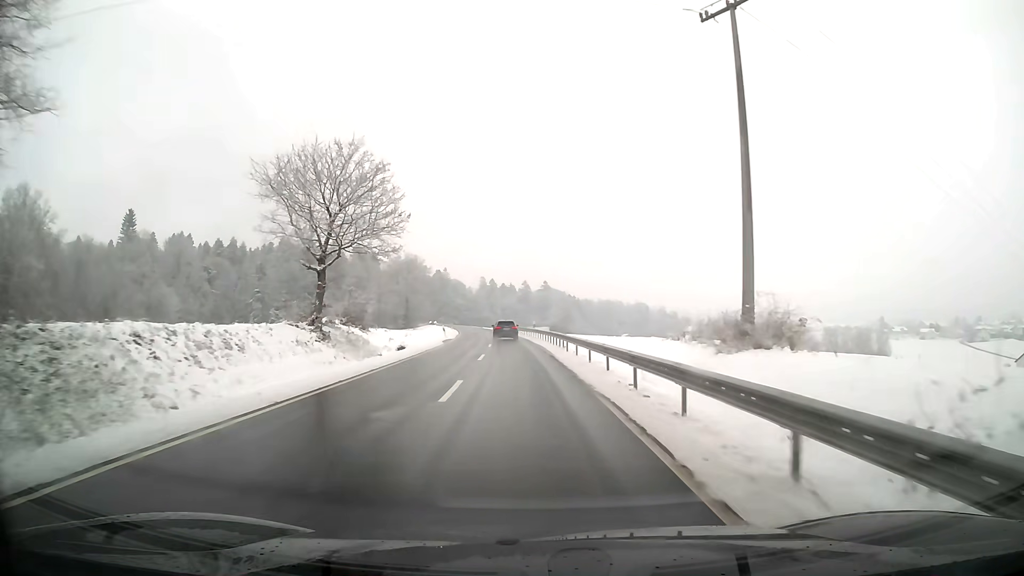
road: secondary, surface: asphalt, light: Day
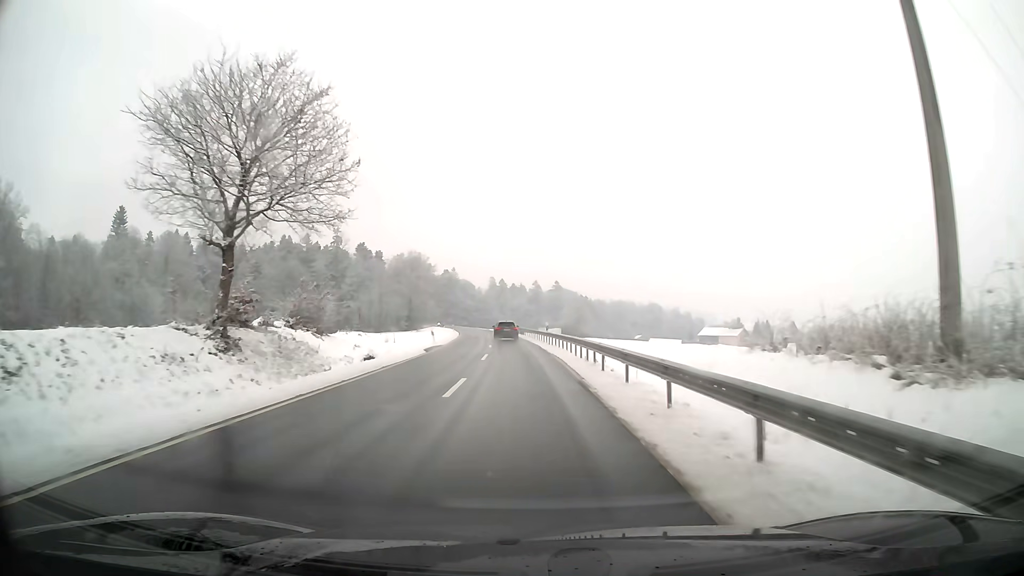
(-0.1, +11.3) m; -1°
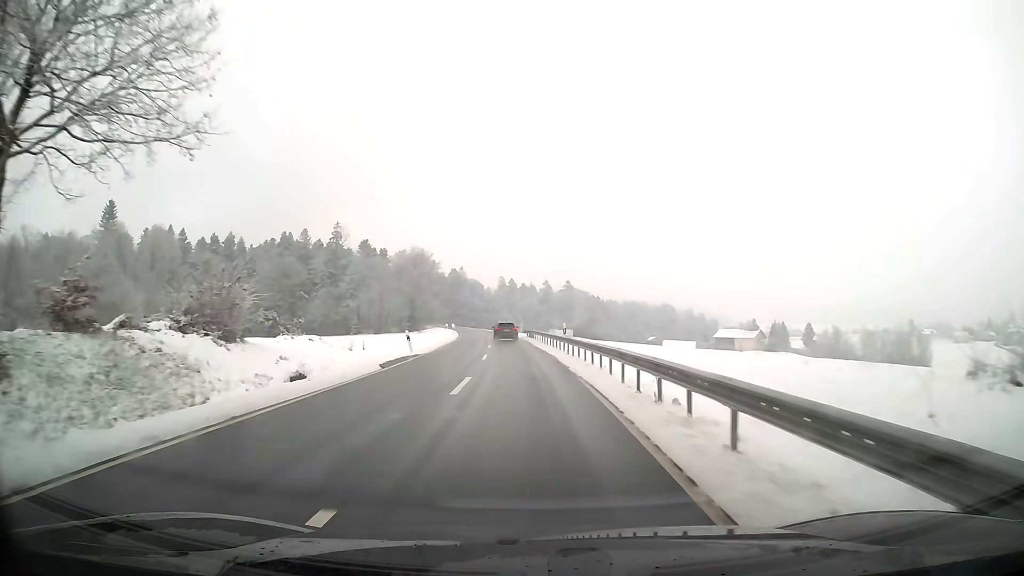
(-0.1, +11.4) m; -1°
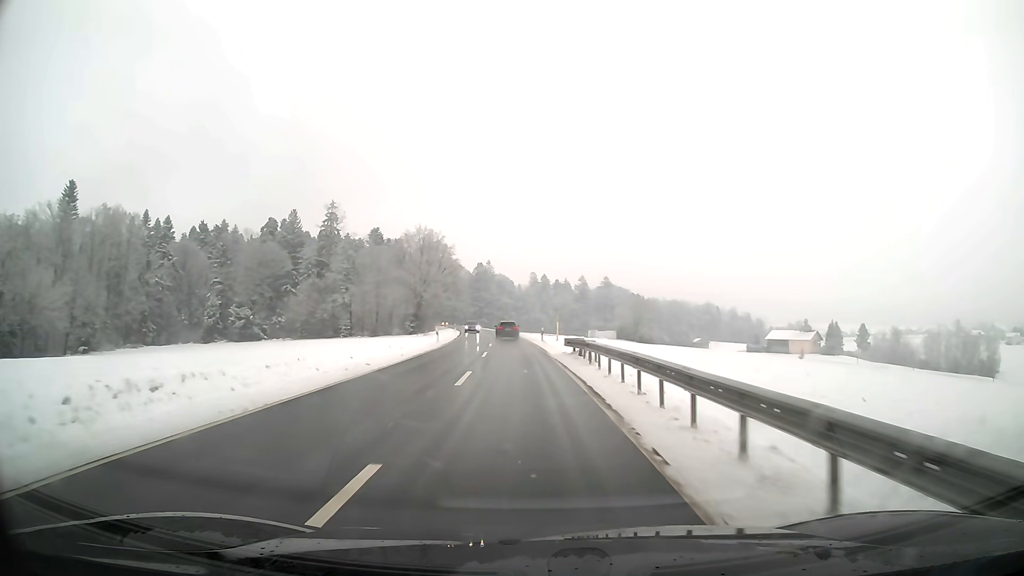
(-0.8, +34.7) m; -3°
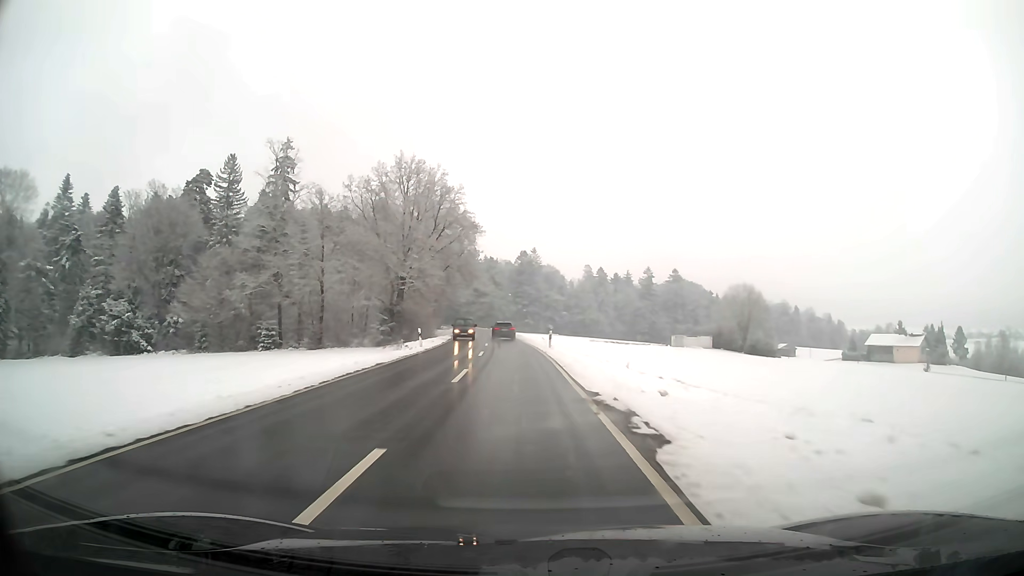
(-2.2, +59.4) m; -4°
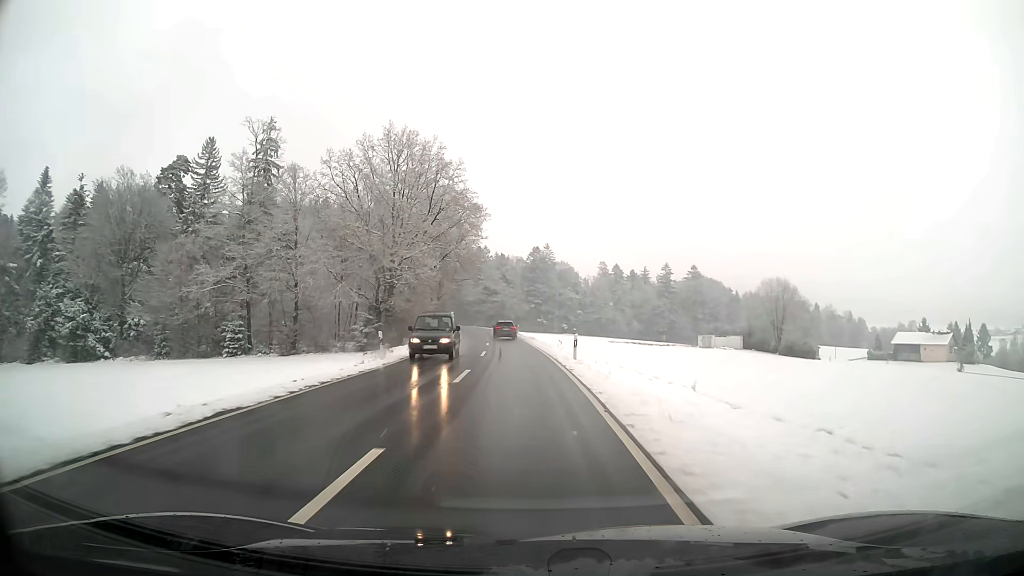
(-0.1, +12.1) m; -1°
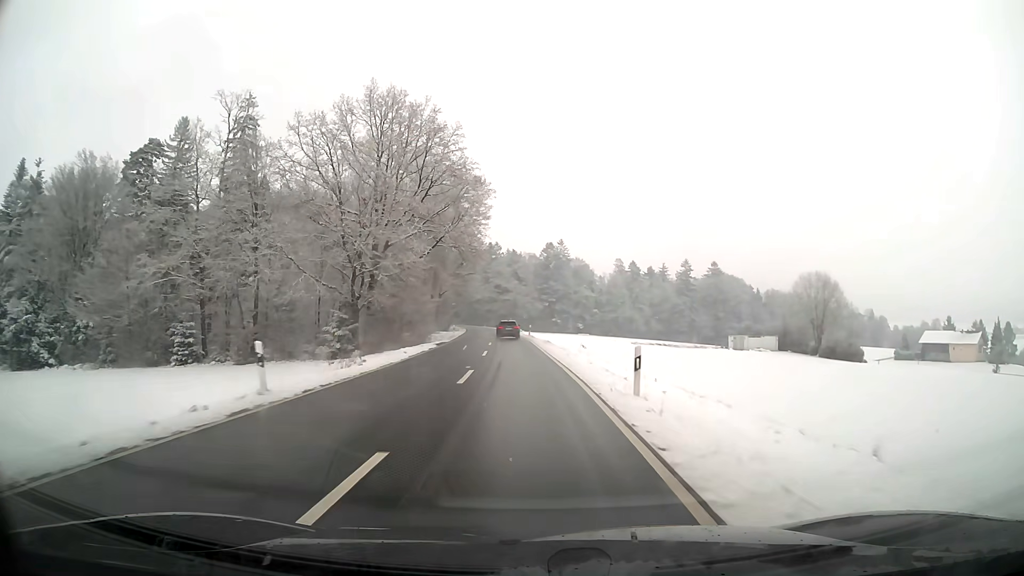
(-0.1, +12.2) m; -1°
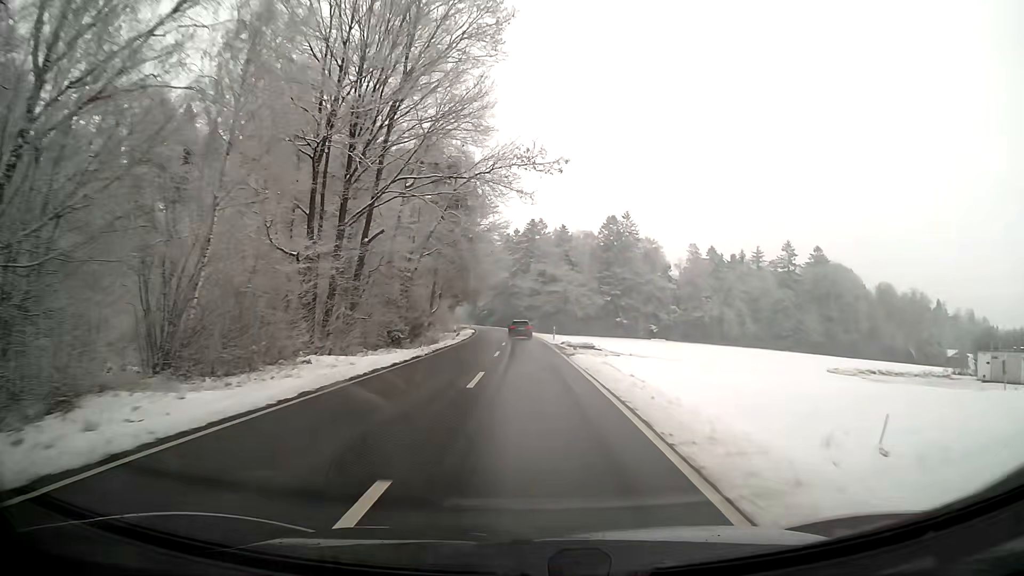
(-2.3, +61.6) m; -4°
(0, +10) (0, +20) (0, +30) (-1, +40) (-1, +50) (-1, +60) (-2, +70) (-3, +80) (-4, +90) (-5, +100) m
